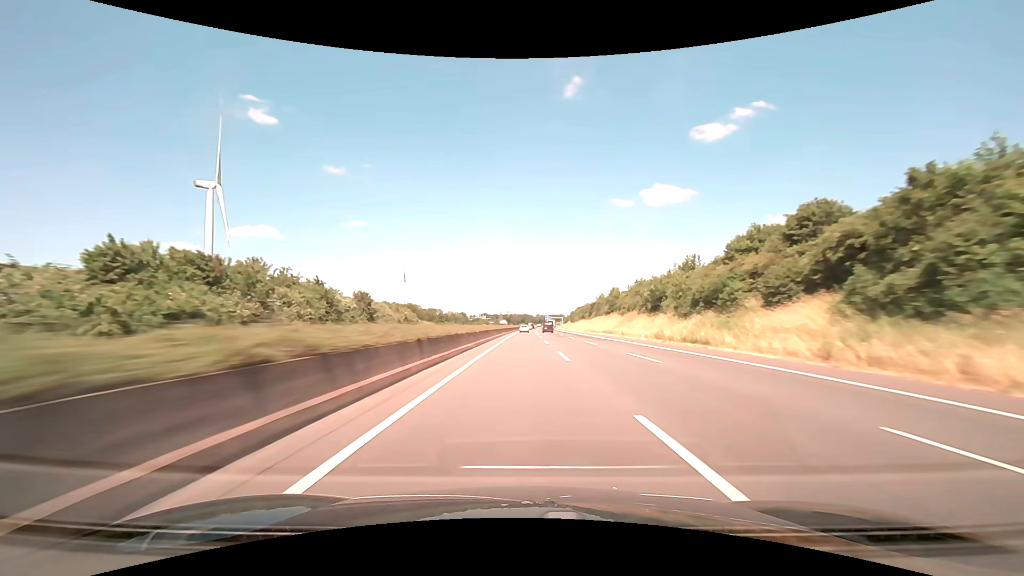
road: motorway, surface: asphalt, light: Day
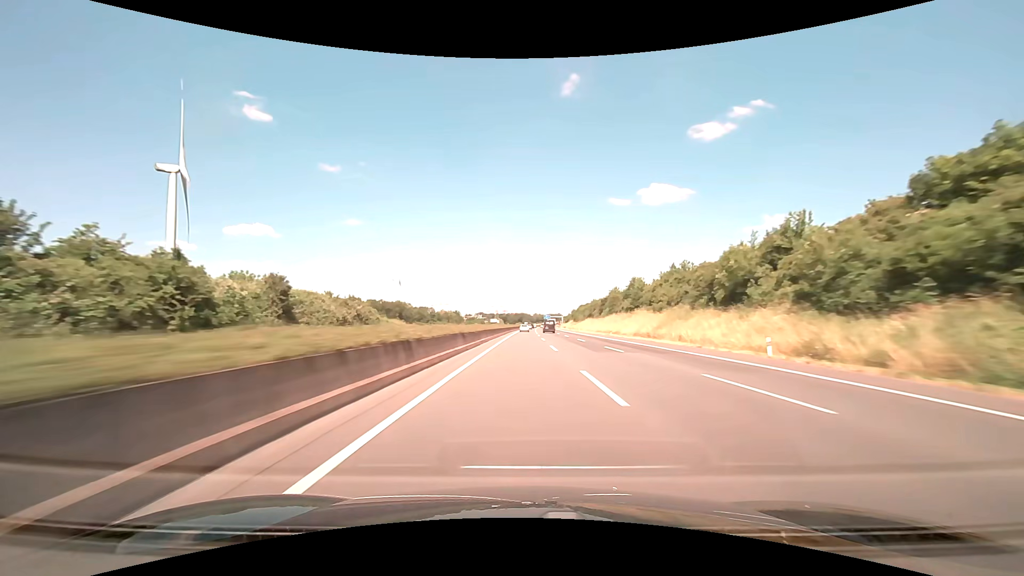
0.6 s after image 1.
(0.0, +28.6) m; 0°
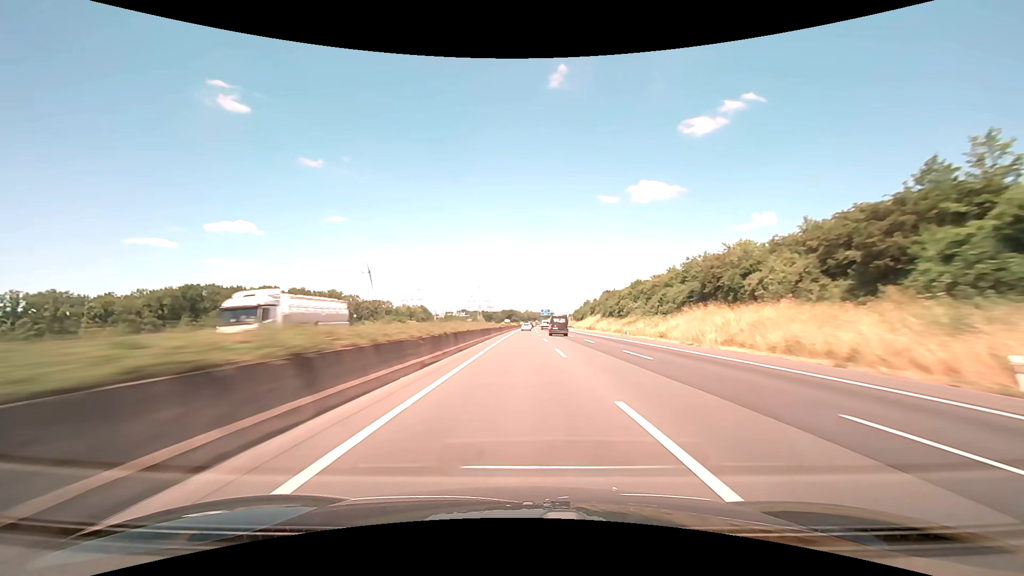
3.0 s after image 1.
(+1.3, +113.2) m; +1°
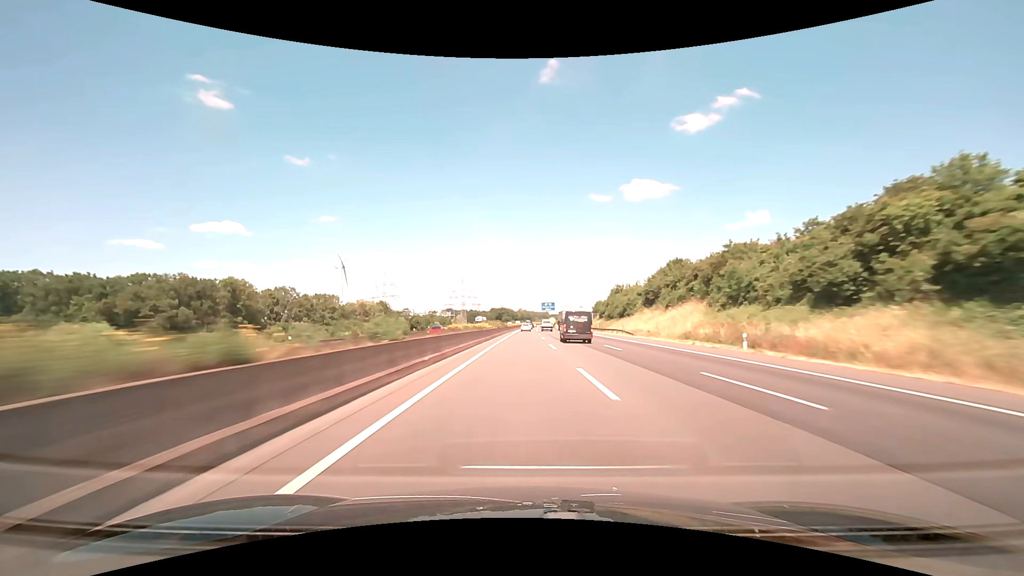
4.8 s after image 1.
(+0.7, +83.1) m; +1°
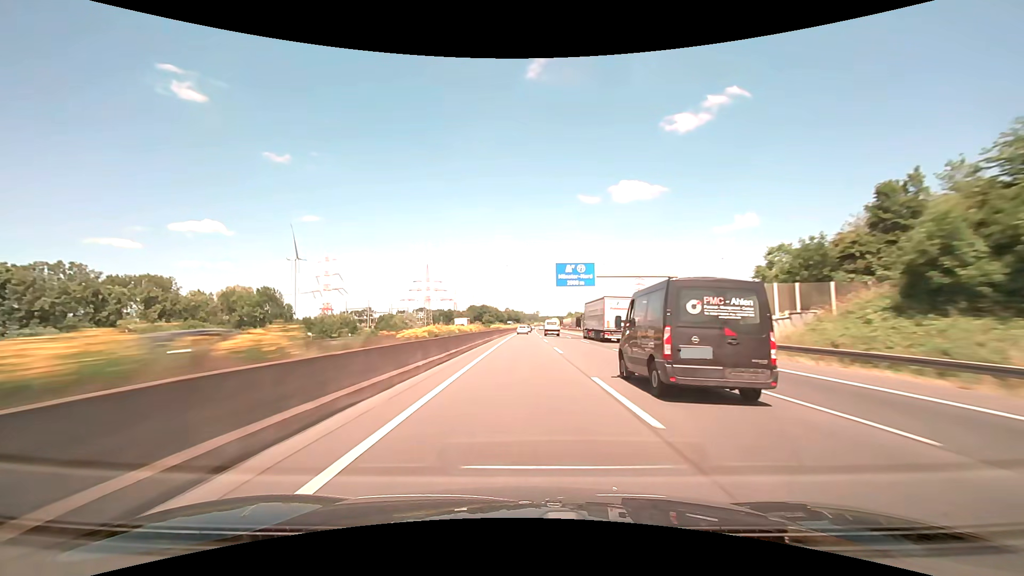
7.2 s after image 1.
(+1.0, +109.7) m; +1°
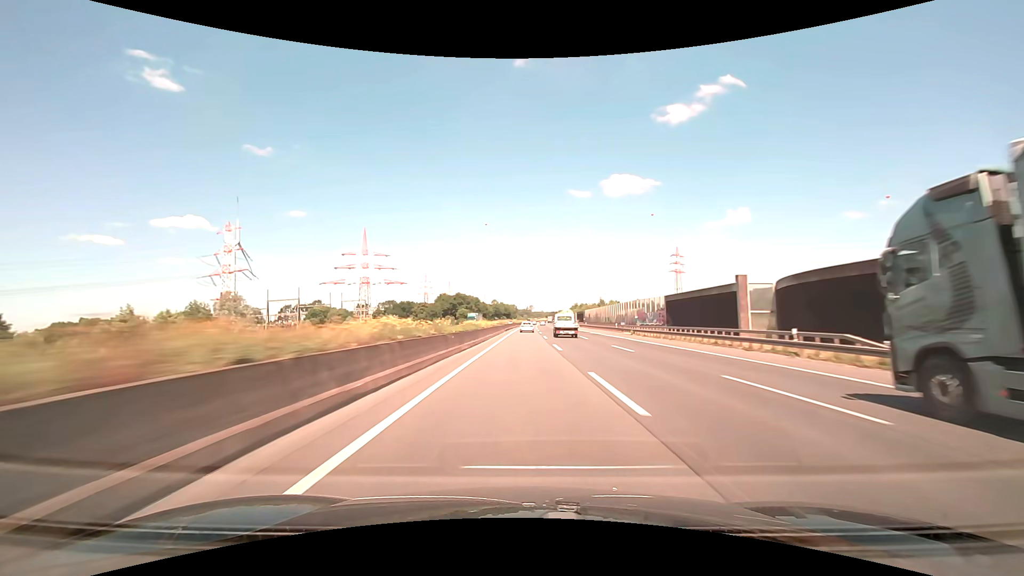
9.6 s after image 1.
(+0.9, +106.5) m; +1°
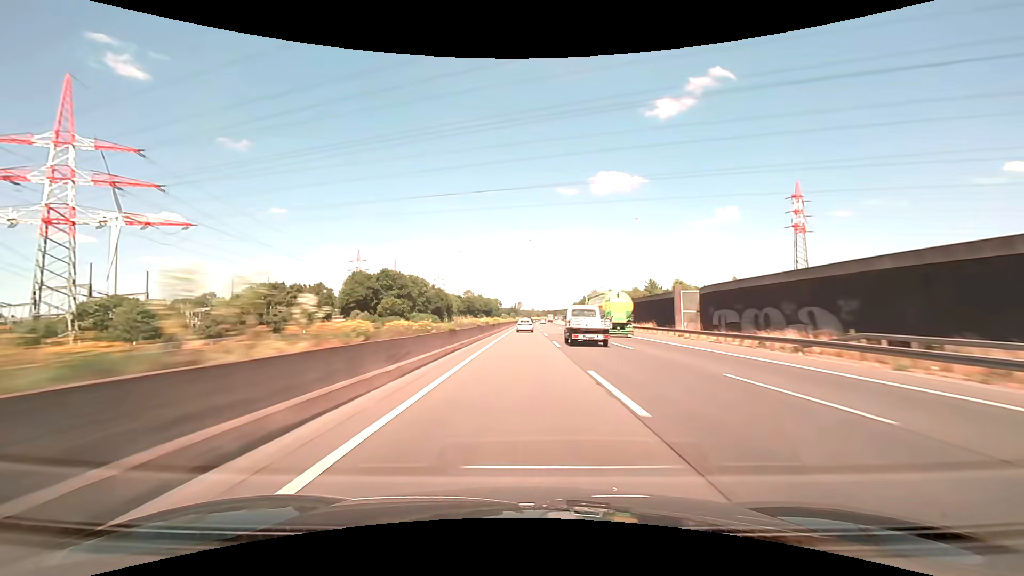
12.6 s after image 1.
(+1.6, +124.5) m; +1°
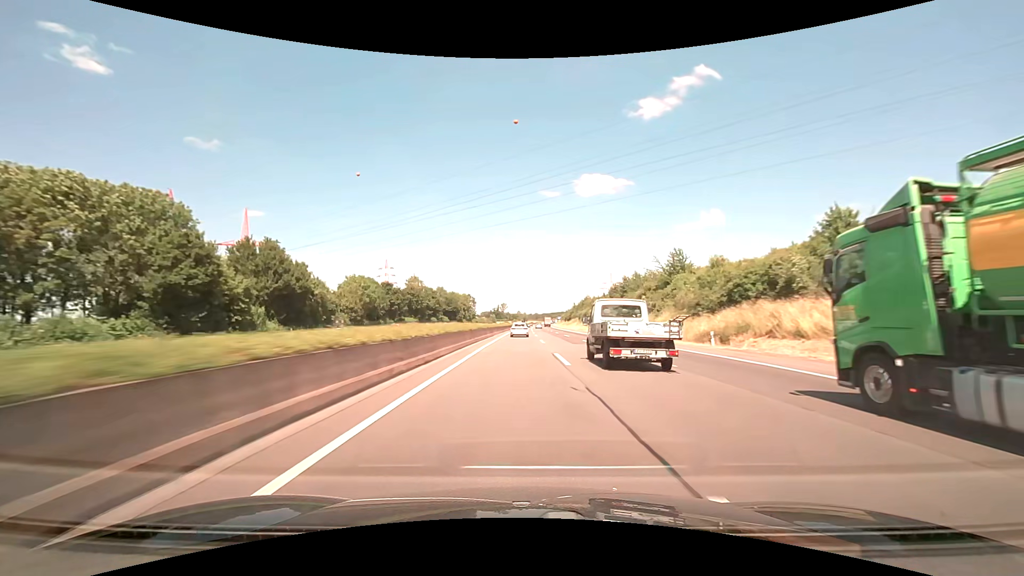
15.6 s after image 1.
(+1.4, +116.3) m; +2°
